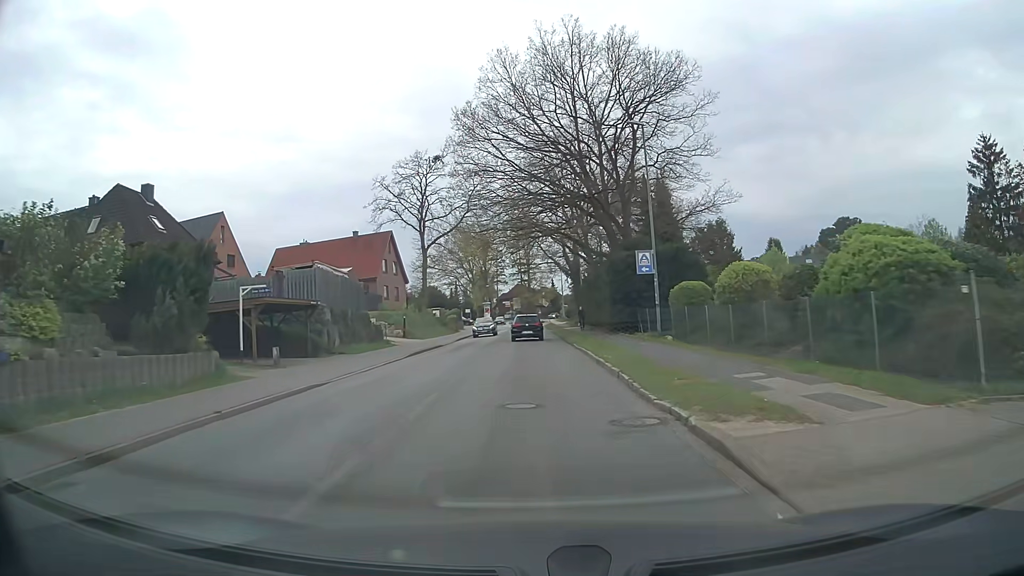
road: tertiary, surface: asphalt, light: Day
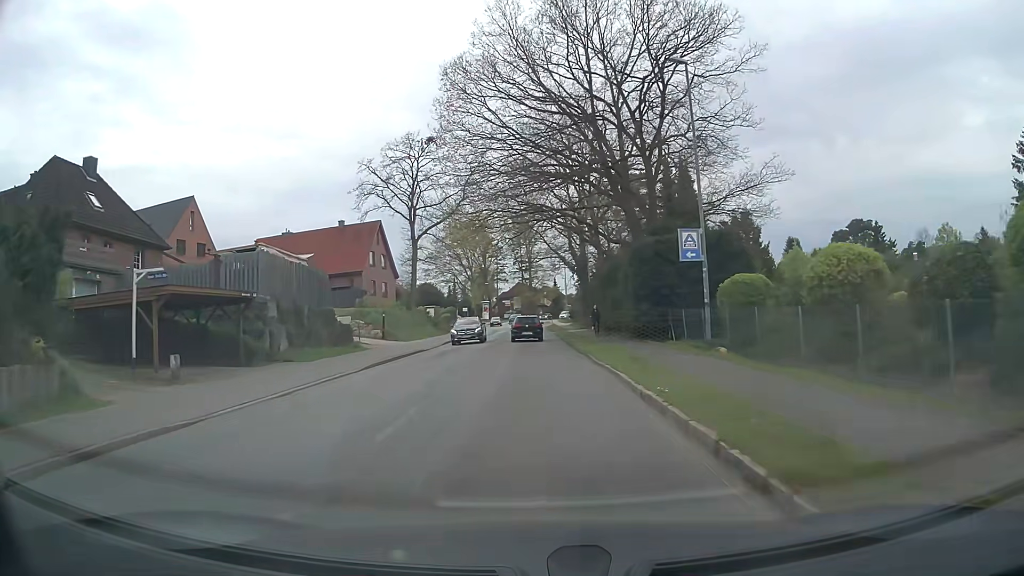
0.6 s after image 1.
(0.0, +7.4) m; 0°
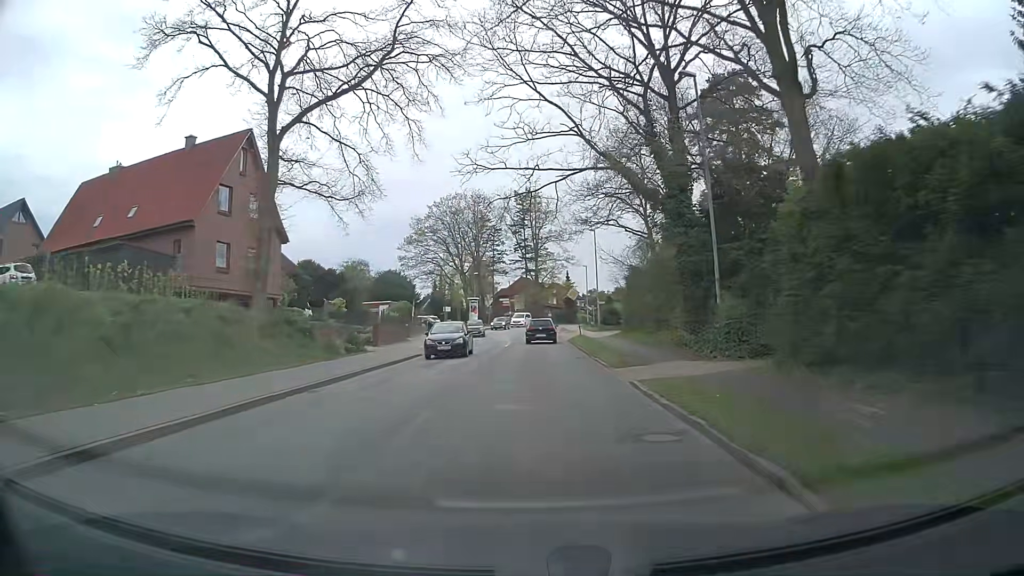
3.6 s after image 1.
(-0.5, +38.3) m; 0°
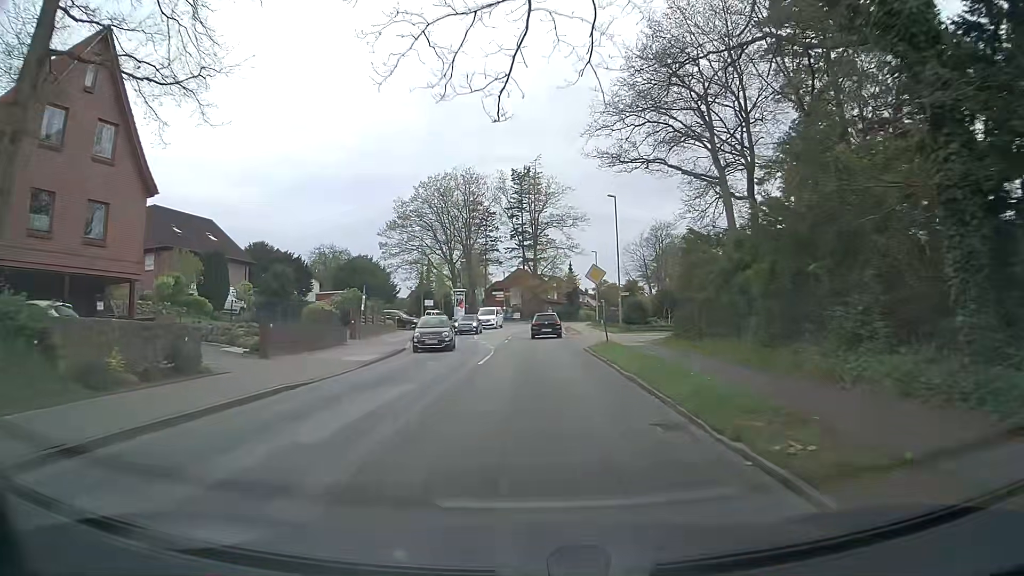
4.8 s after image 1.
(-0.2, +15.7) m; -1°
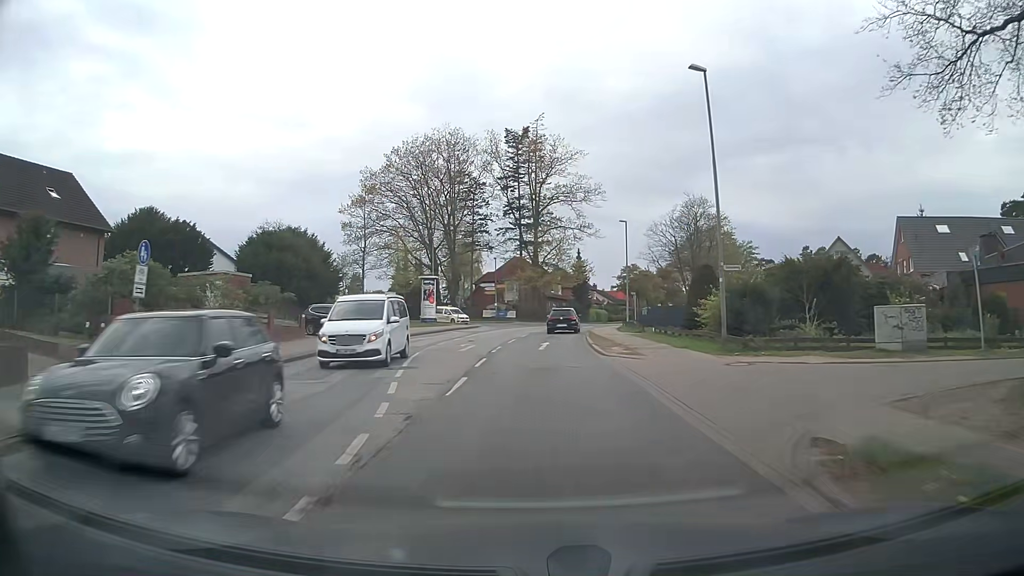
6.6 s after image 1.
(+0.4, +23.5) m; +1°
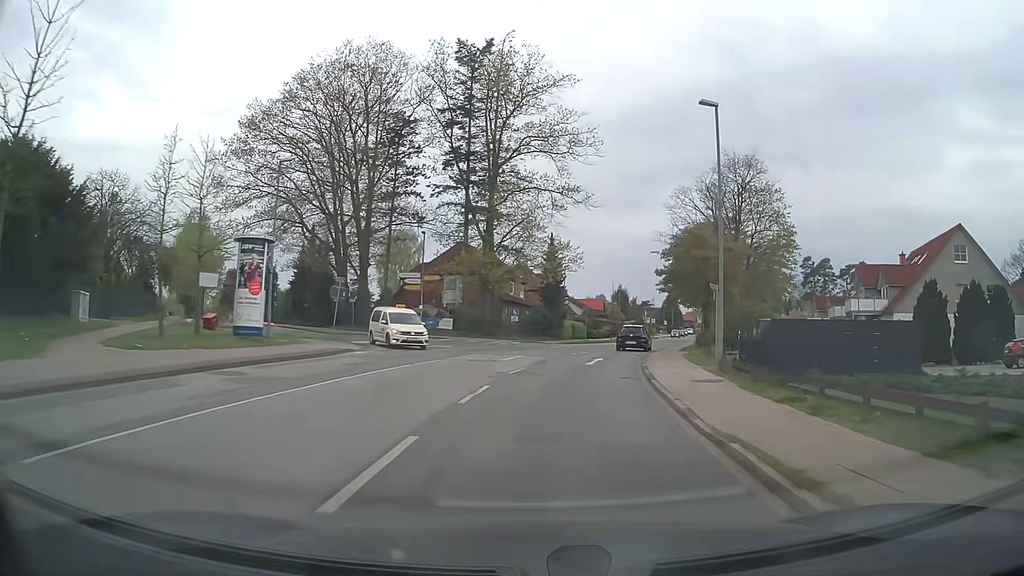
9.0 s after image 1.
(+0.3, +30.9) m; +3°
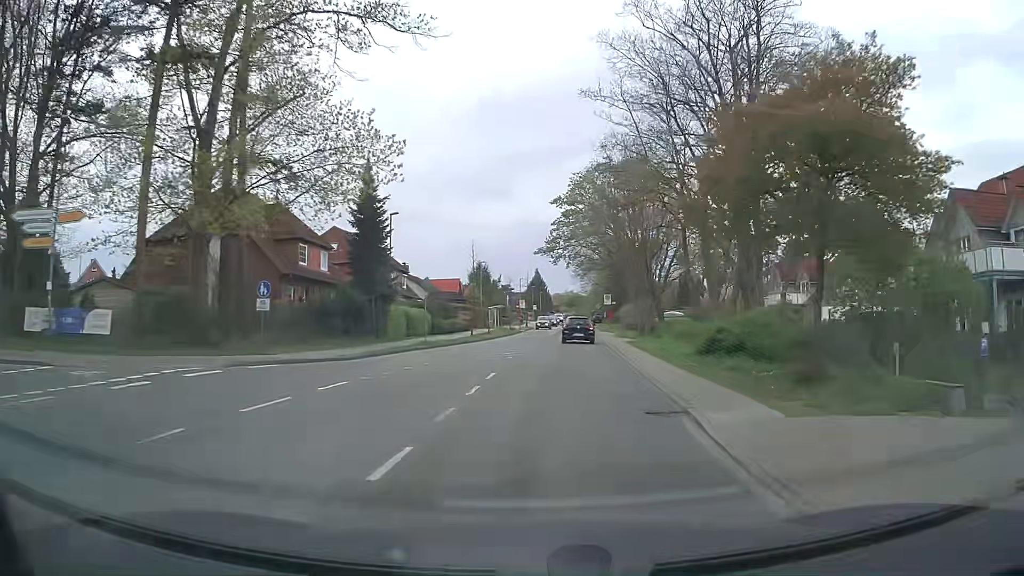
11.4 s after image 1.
(+3.0, +30.0) m; +12°
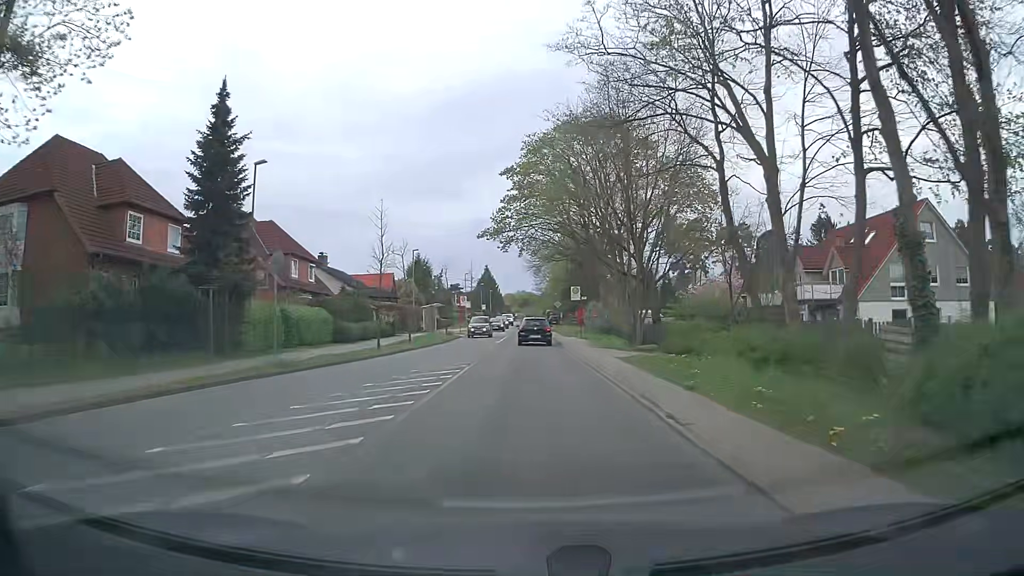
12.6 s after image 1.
(+0.8, +15.0) m; +5°
(0, +10) (0, +20) (0, +30) (0, +40) (0, +50) (0, +60) (0, +70) (0, +80) (0, +90) (0, +100) m
